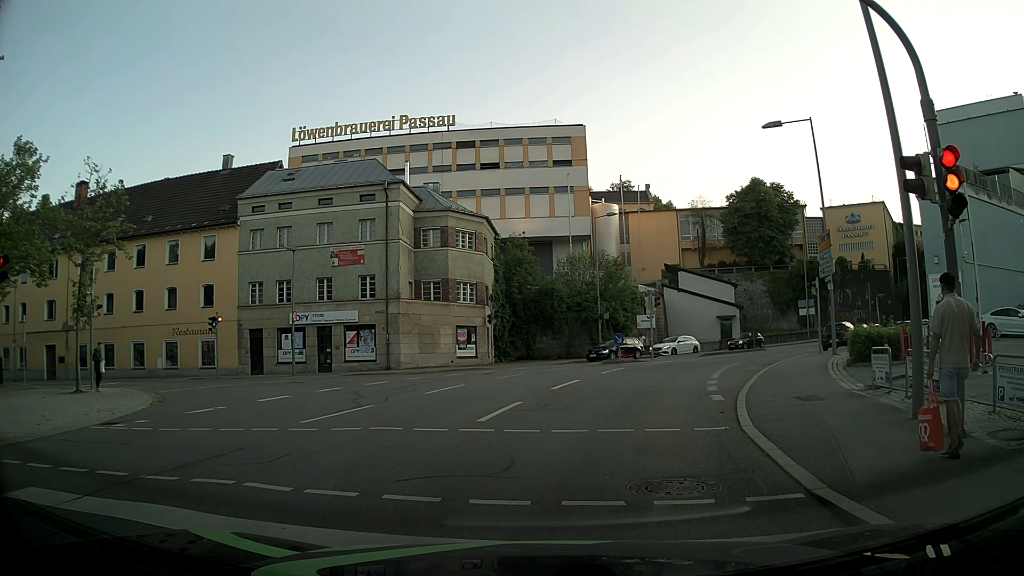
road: residential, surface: asphalt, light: Day
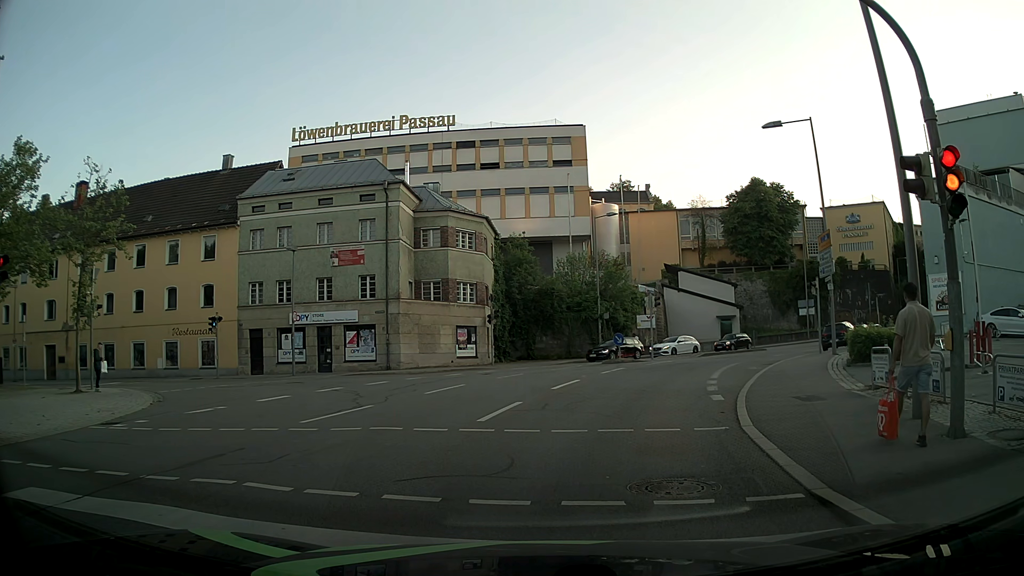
(0.0, 0.0) m; 0°
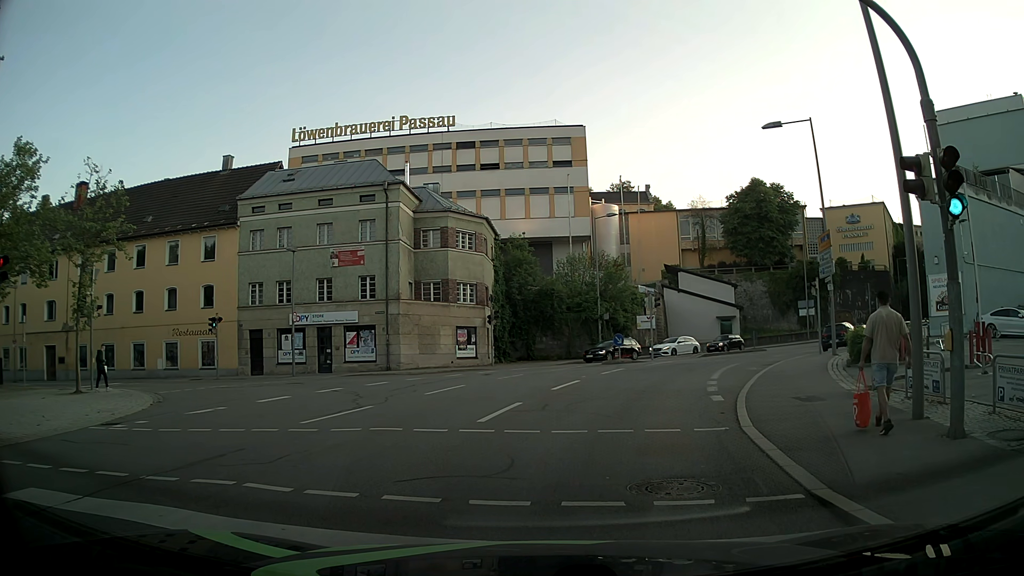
(0.0, 0.0) m; 0°
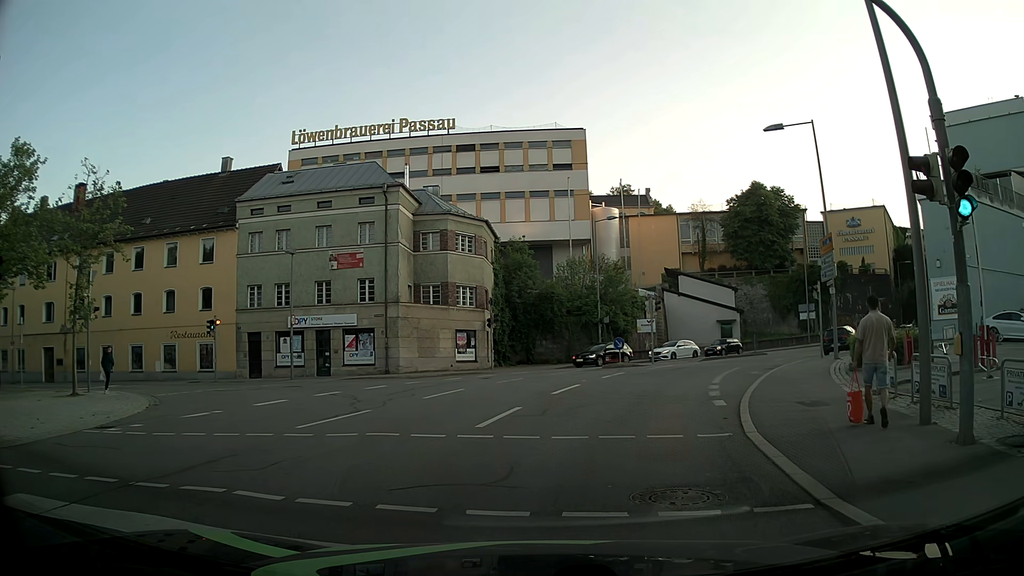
(0.0, +0.2) m; 0°
